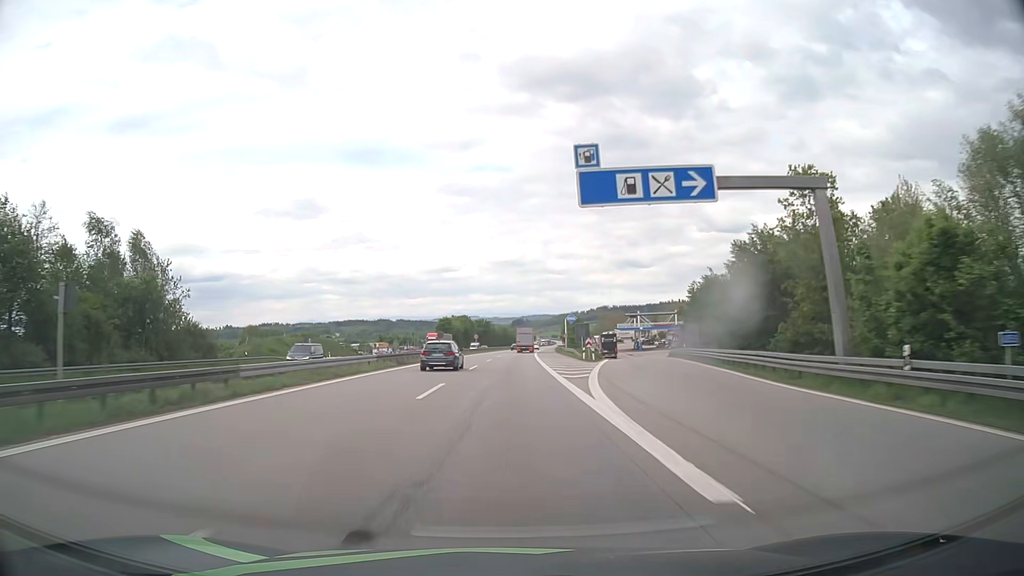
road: motorway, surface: asphalt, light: Day
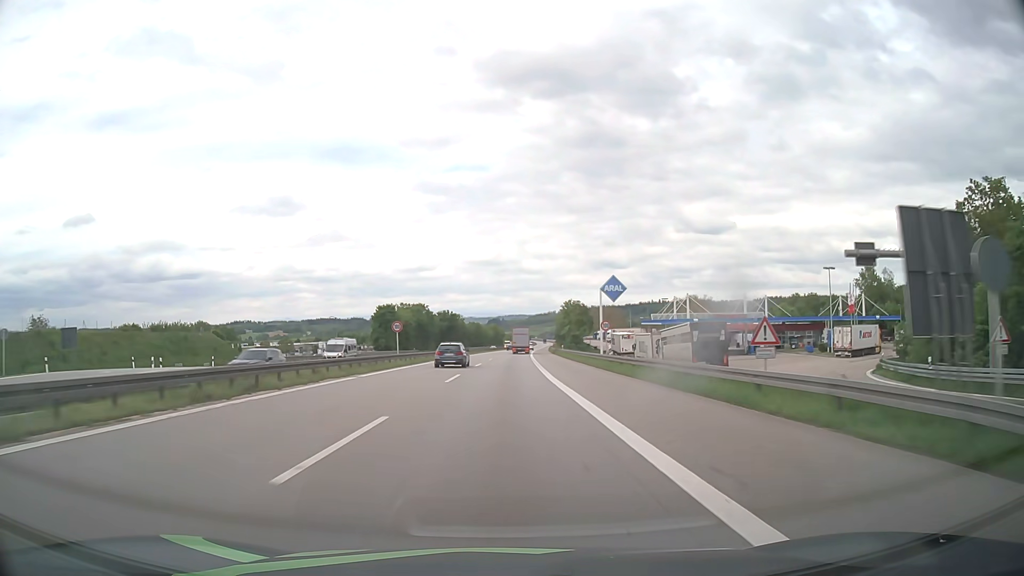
(+1.0, +63.4) m; +2°
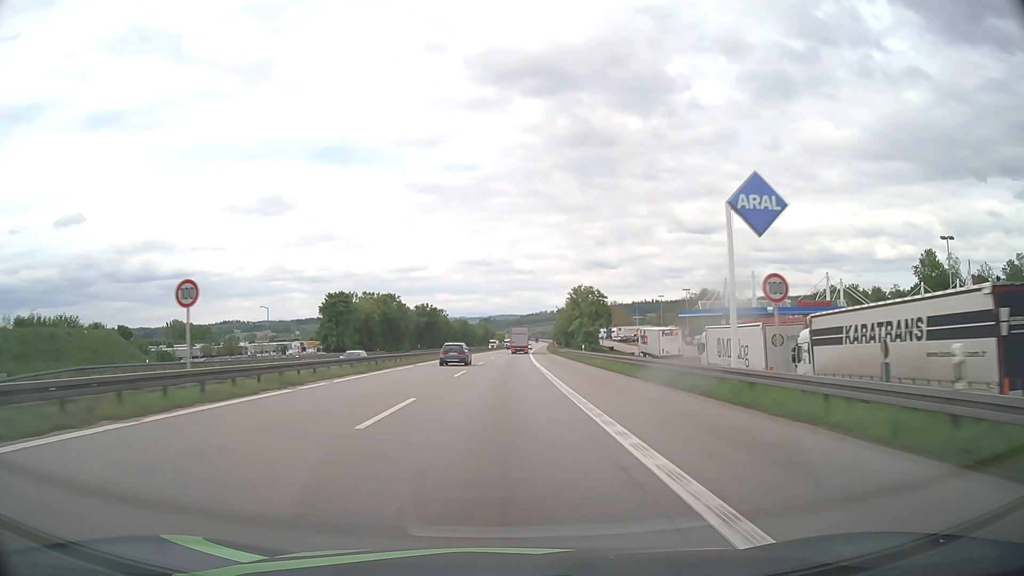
(+0.2, +31.7) m; +1°
(0, +10) (0, +20) (0, +30) (0, +40) (0, +50) (+1, +60) (+1, +70) (+1, +80) (+1, +90) (+2, +100) m
